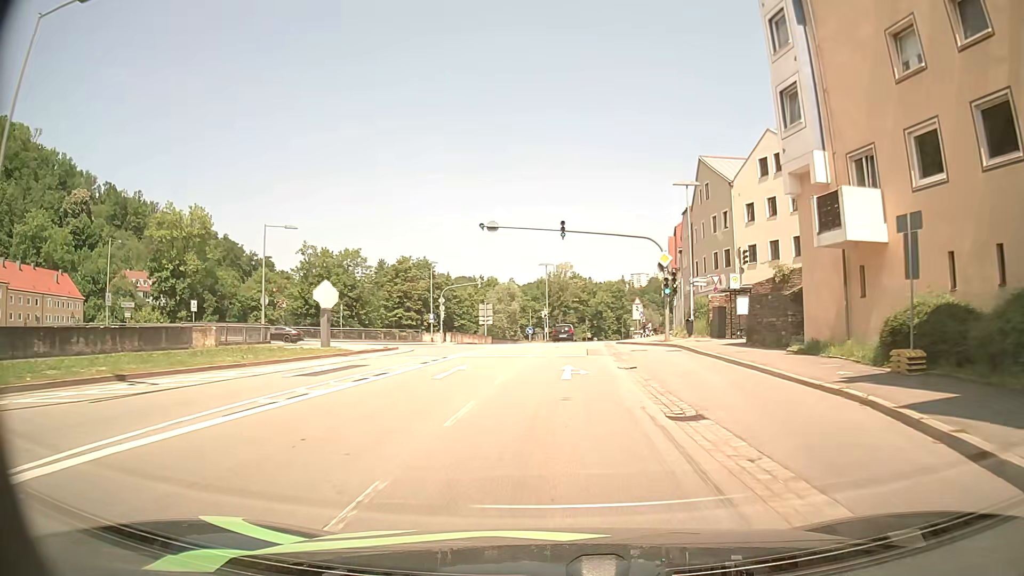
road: primary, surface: asphalt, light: Day
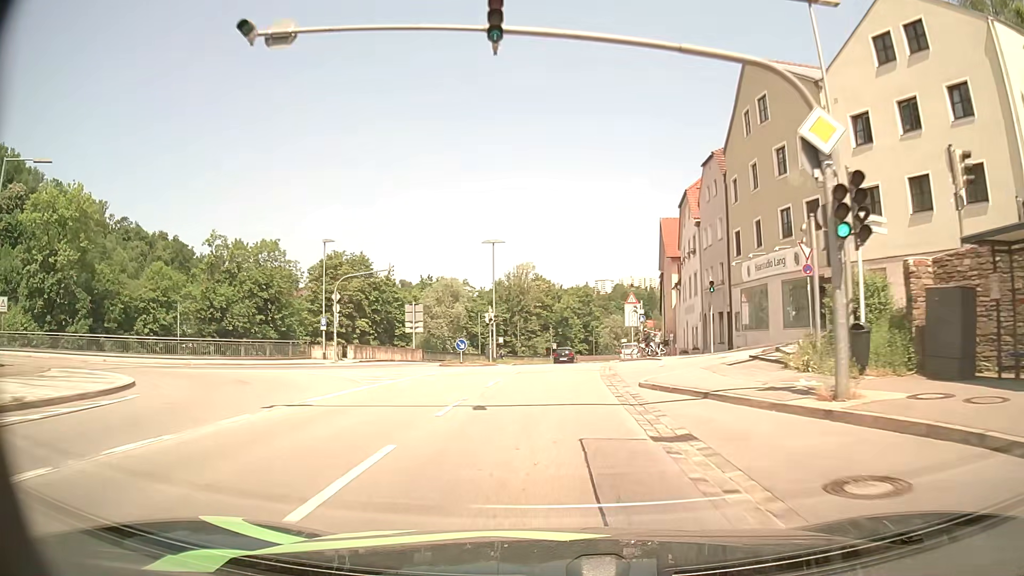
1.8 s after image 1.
(+0.9, +23.8) m; +4°
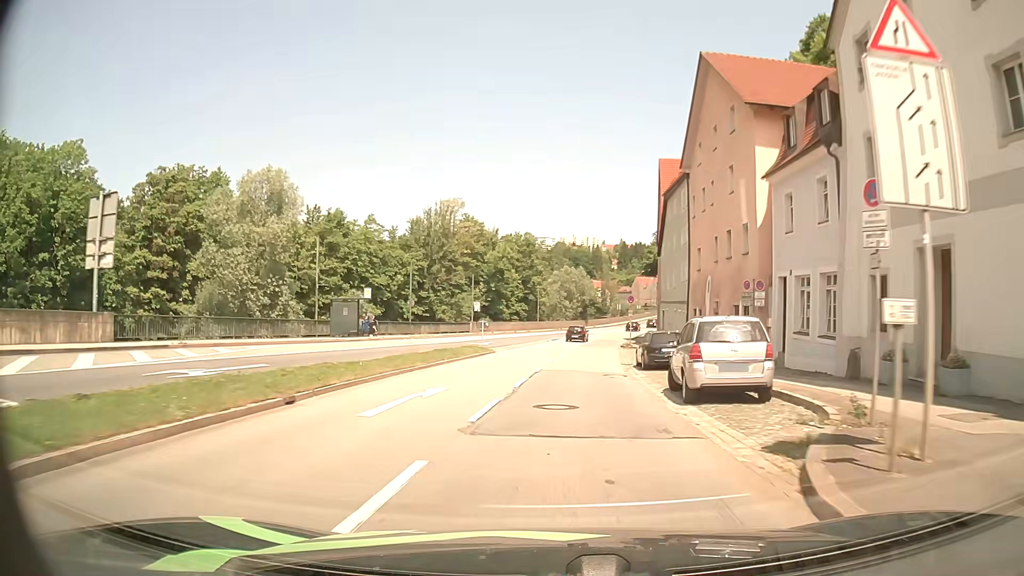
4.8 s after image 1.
(+1.3, +40.6) m; +5°
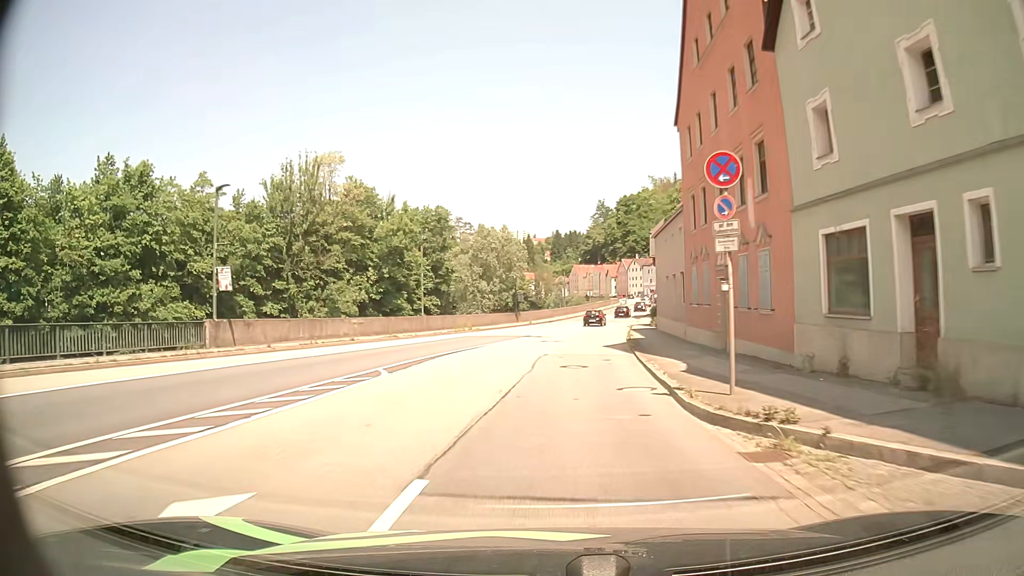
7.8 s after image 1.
(+2.5, +42.7) m; +6°
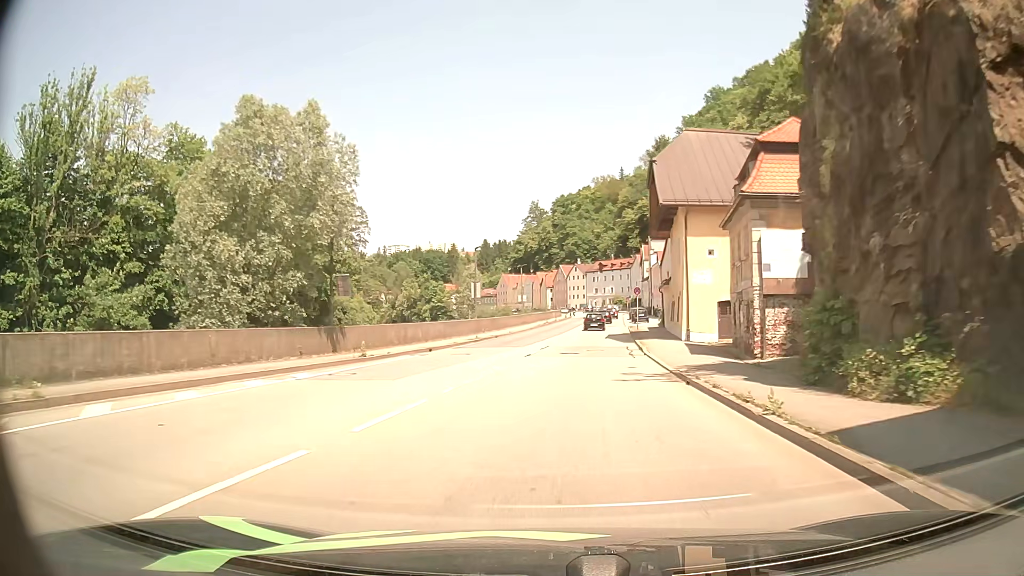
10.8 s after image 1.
(+2.3, +42.3) m; +6°
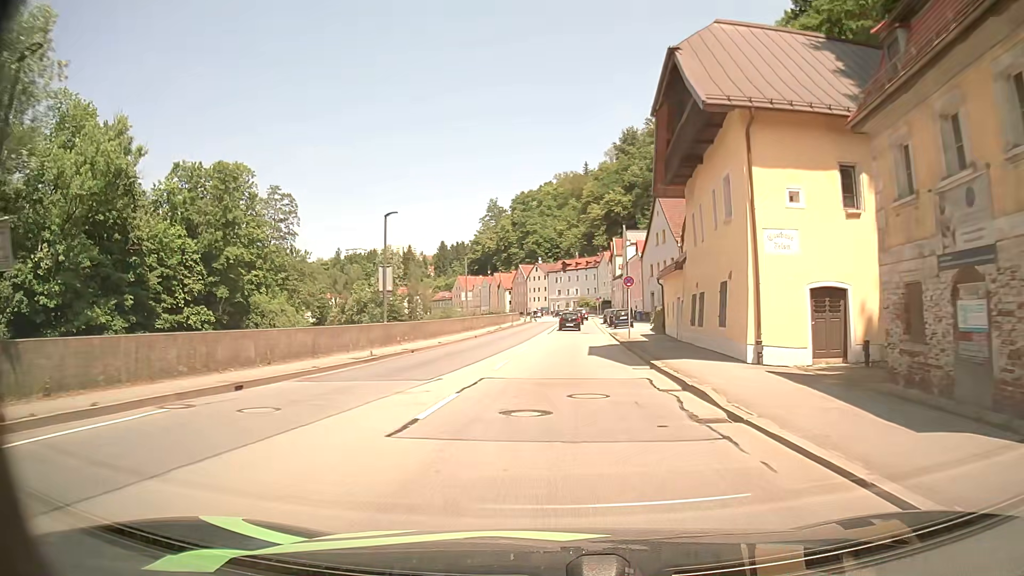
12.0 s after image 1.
(+0.5, +16.5) m; +4°
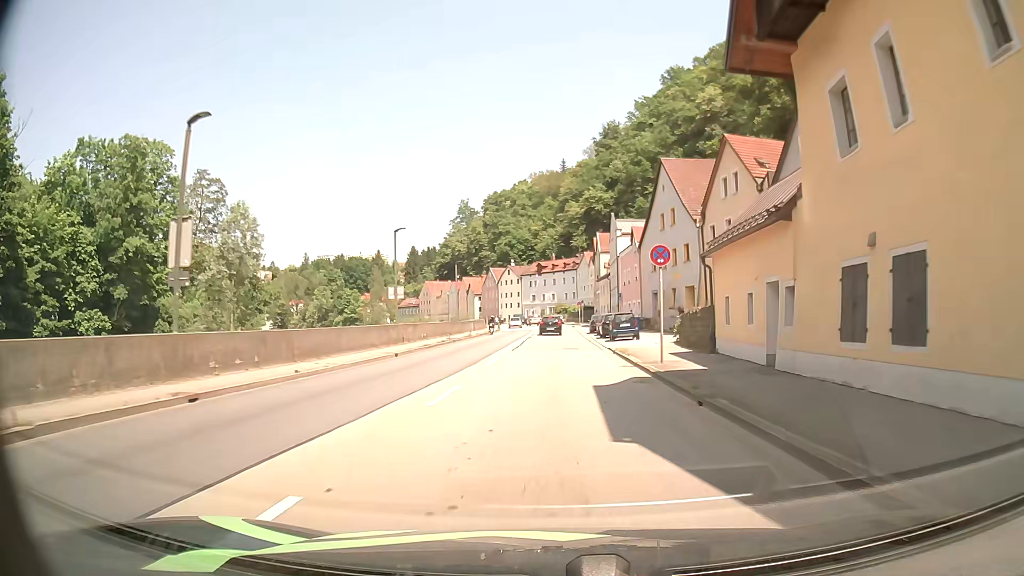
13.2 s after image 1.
(+0.3, +16.6) m; +2°
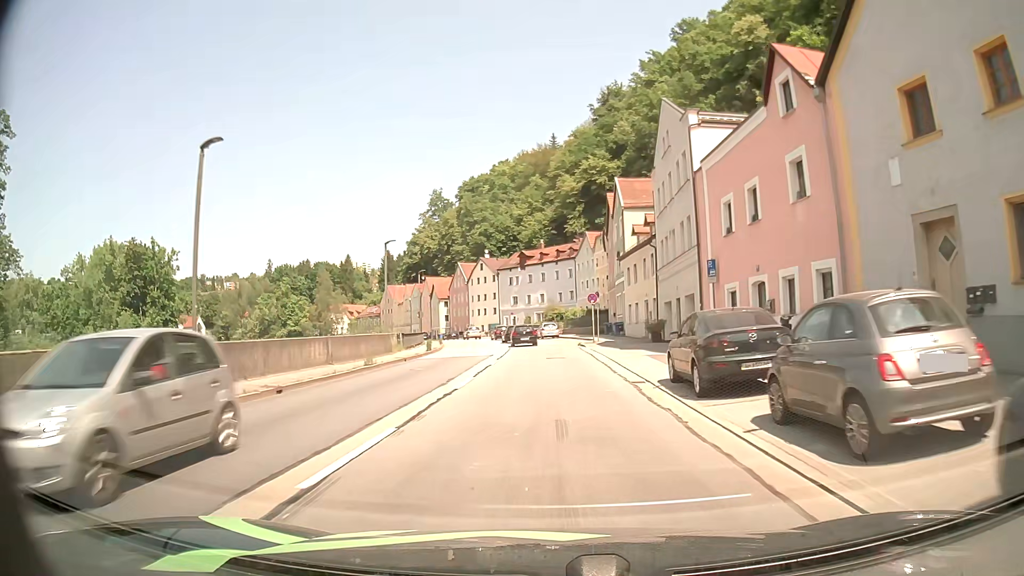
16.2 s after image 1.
(+0.6, +41.2) m; +1°
(0, +10) (0, +20) (-1, +30) (-1, +40) (-2, +50) (-4, +60) (-5, +70) (-8, +79) (-10, +89) (-13, +99) m
